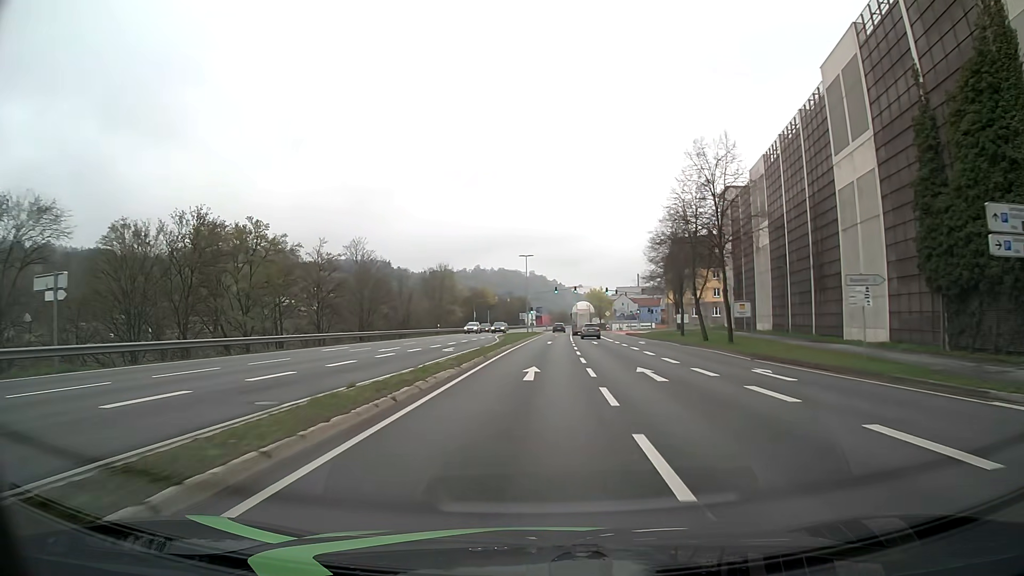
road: primary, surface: asphalt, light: Day
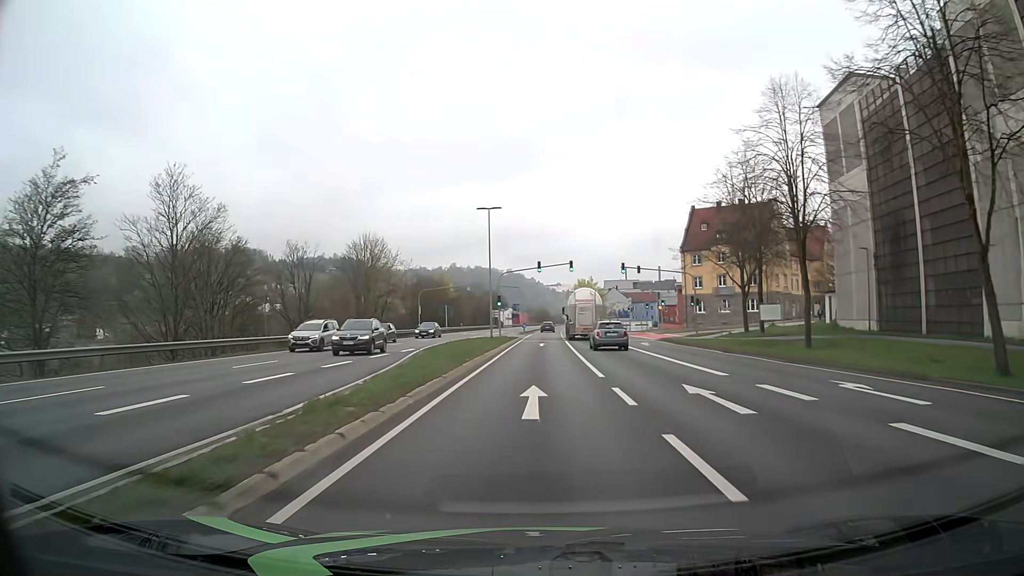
(+0.9, +36.2) m; +2°
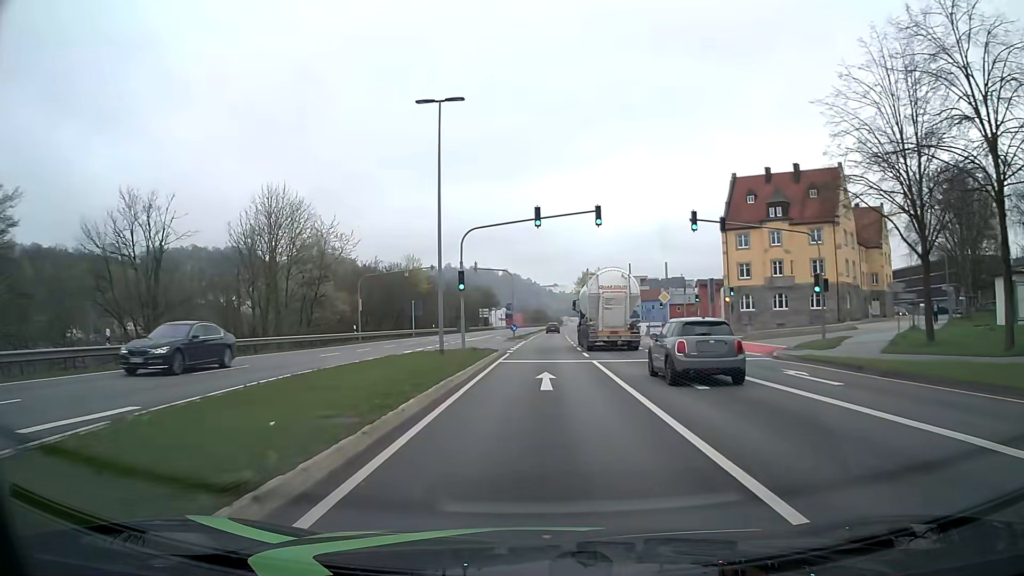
(0.0, +26.2) m; 0°
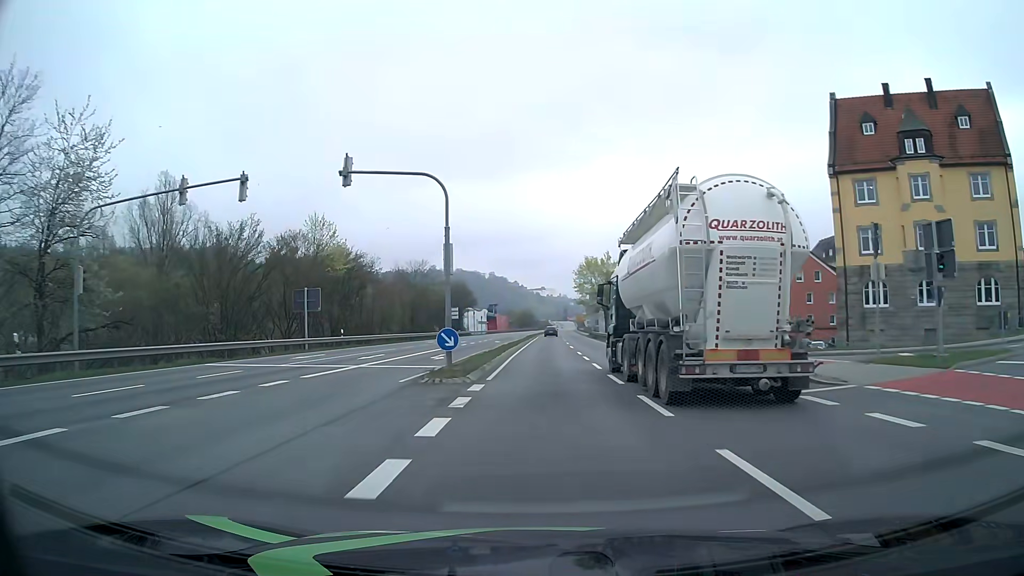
(+0.1, +35.1) m; +1°
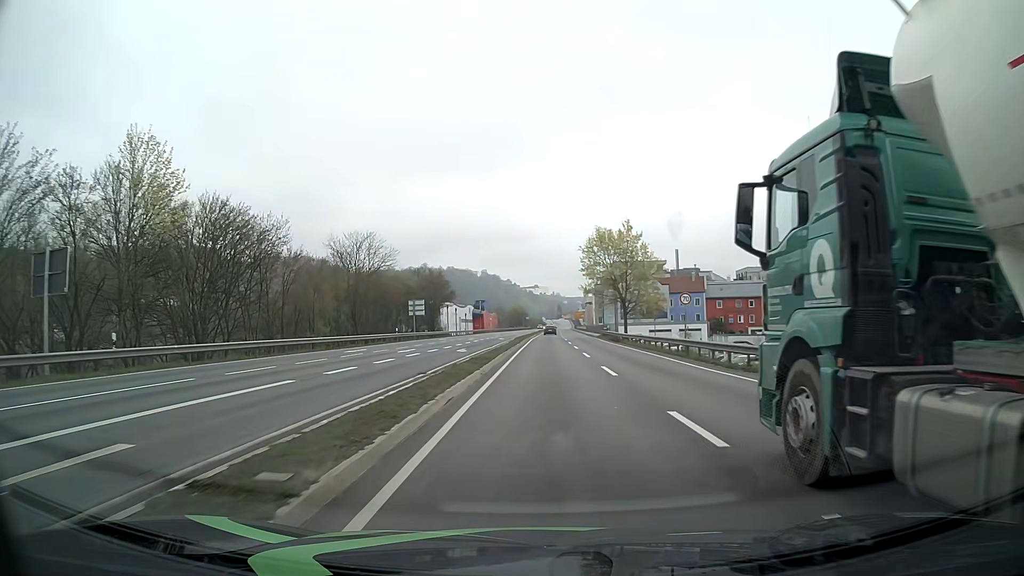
(+0.1, +26.9) m; +1°
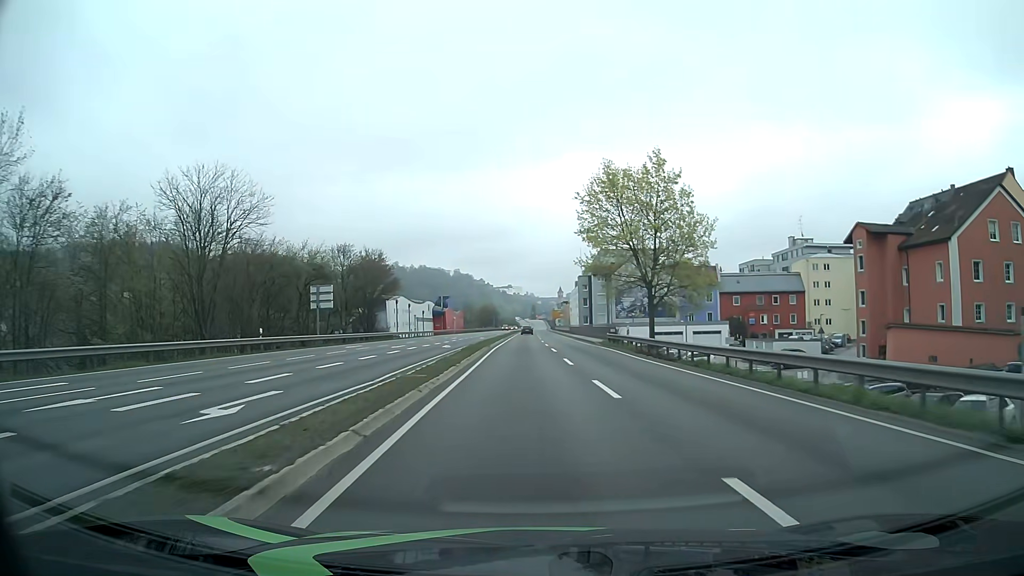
(+0.2, +28.0) m; +2°
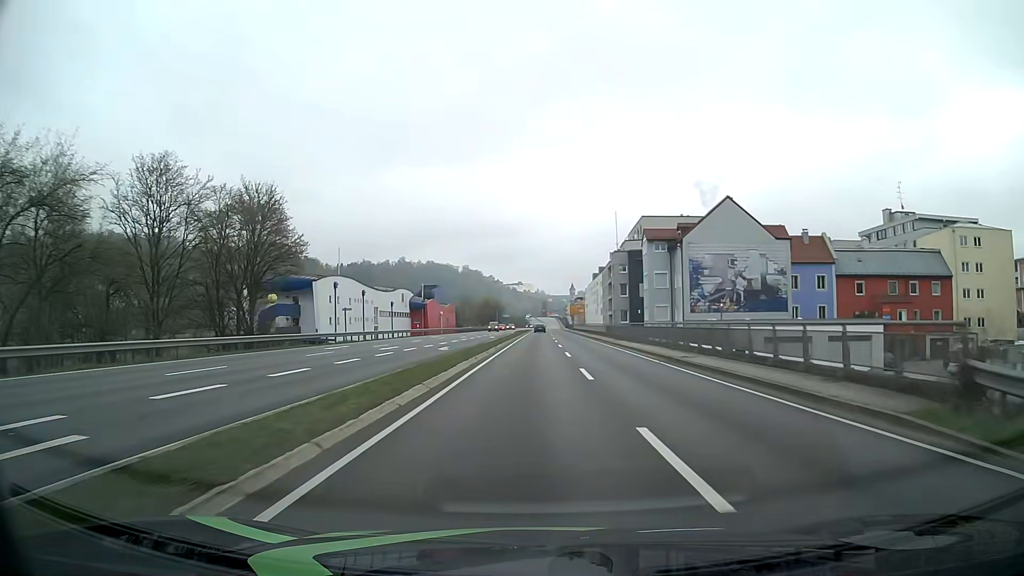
(-0.4, +40.8) m; -1°
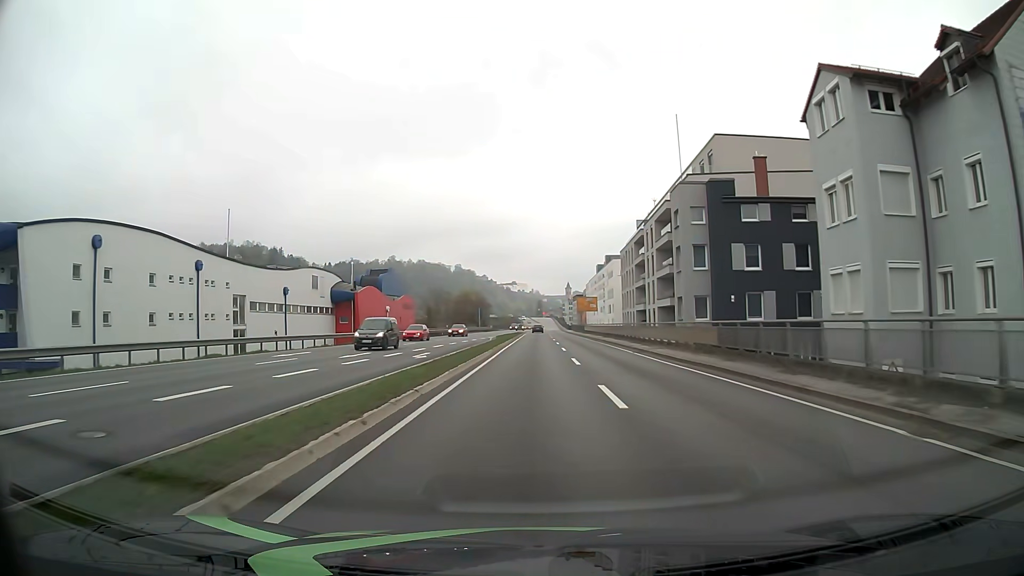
(+0.5, +42.3) m; +1°
(0, +10) (0, +20) (0, +30) (0, +40) (0, +50) (0, +60) (0, +70) (0, +80) (+1, +90) (+1, +100) m
